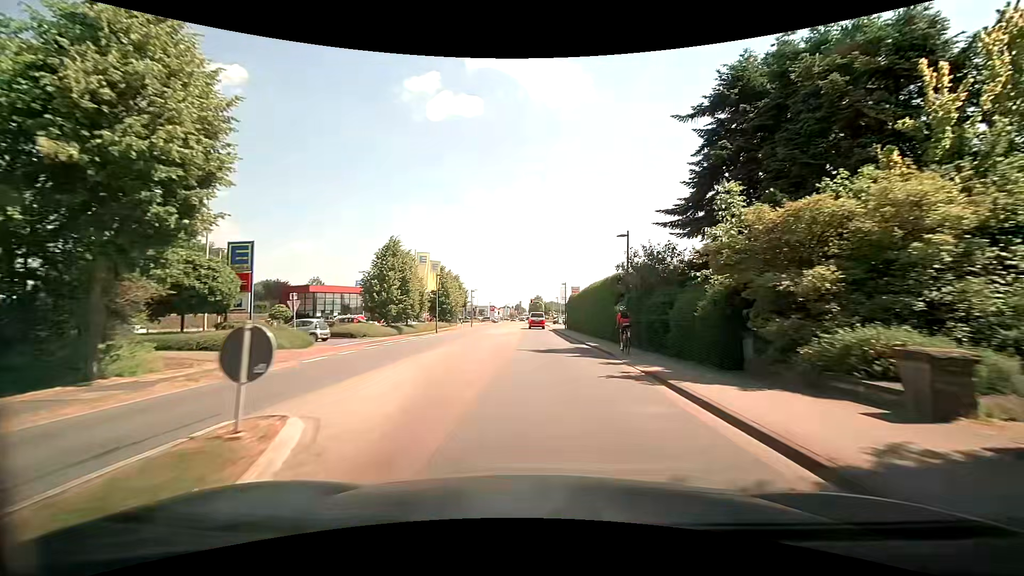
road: secondary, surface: asphalt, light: Day
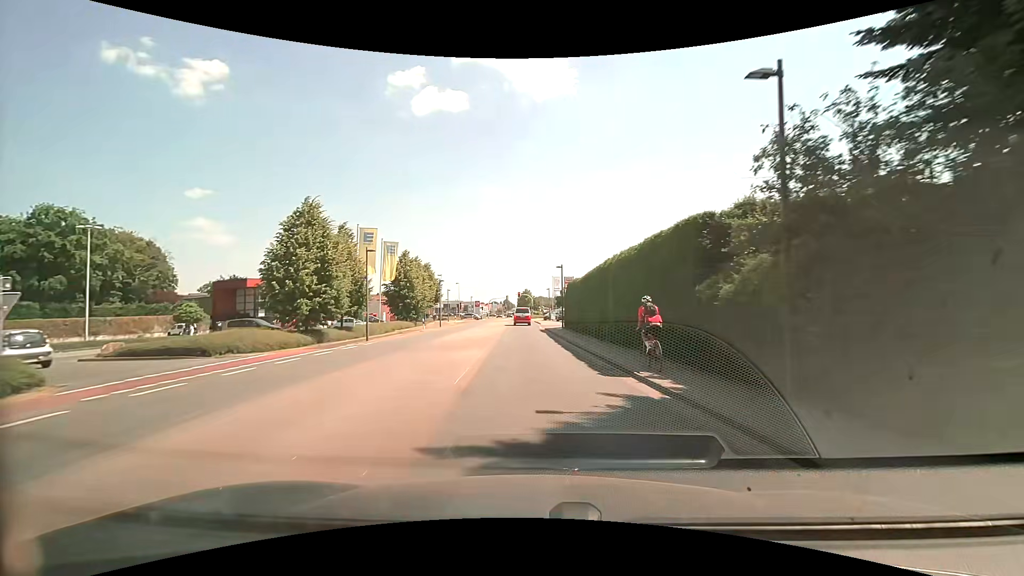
(+0.2, +15.1) m; +2°
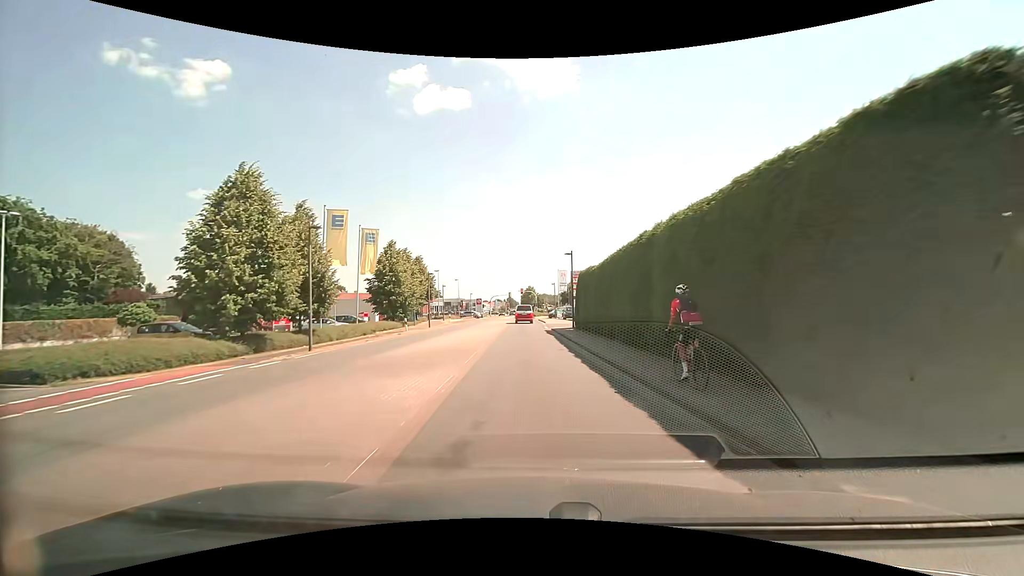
(-0.1, +7.4) m; -1°
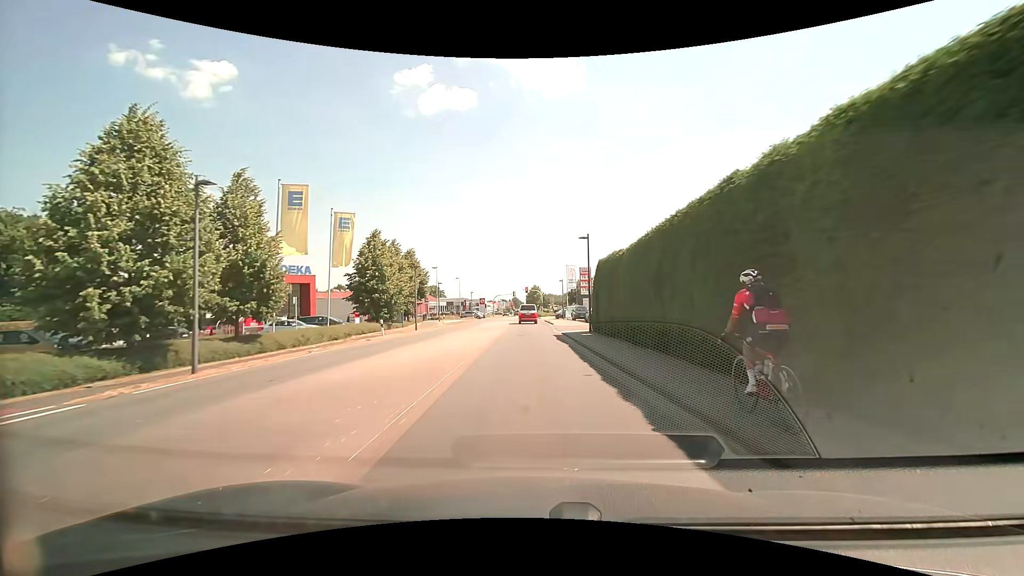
(-0.1, +7.2) m; -1°
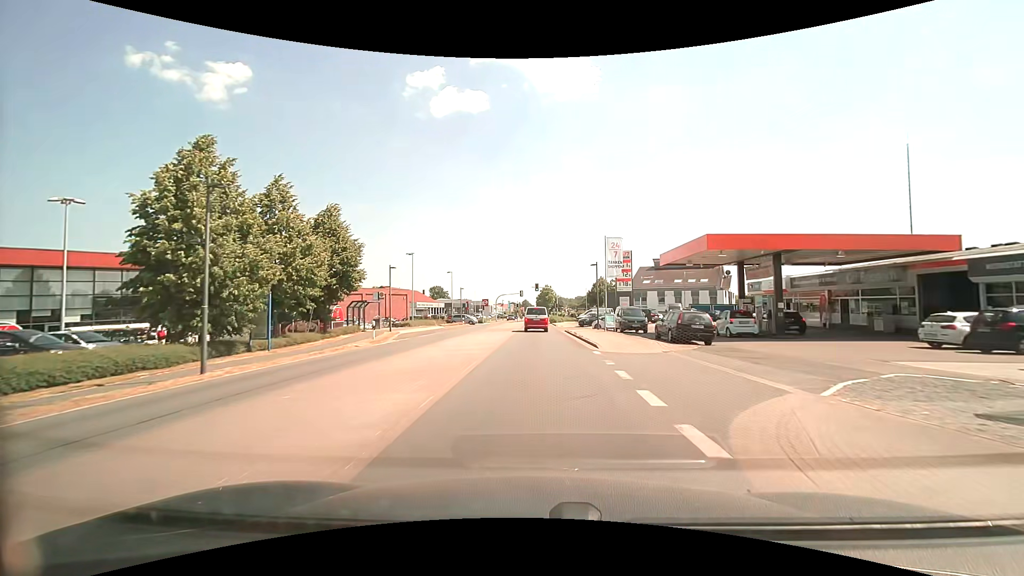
(-0.2, +26.0) m; -1°
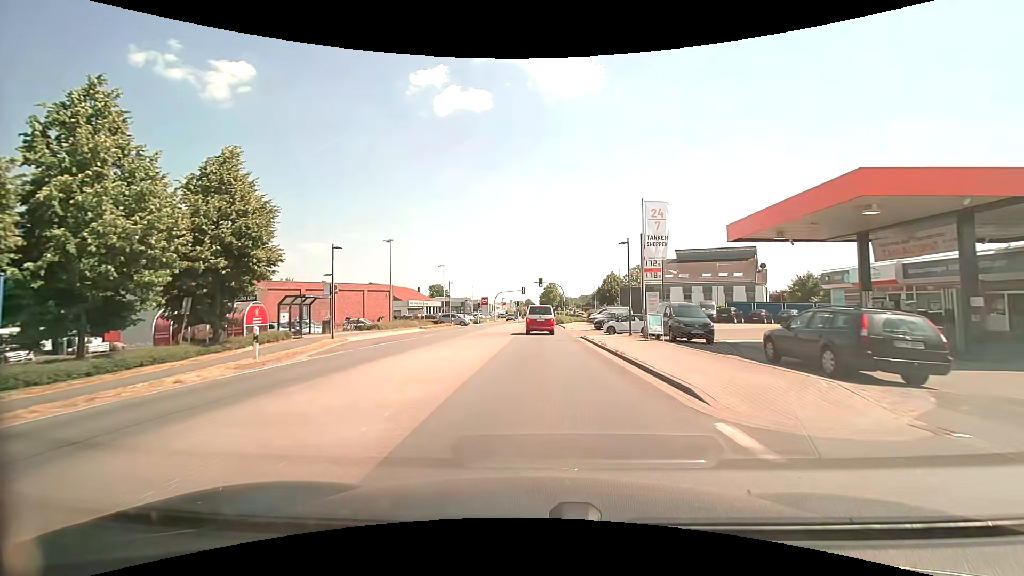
(0.0, +11.6) m; 0°
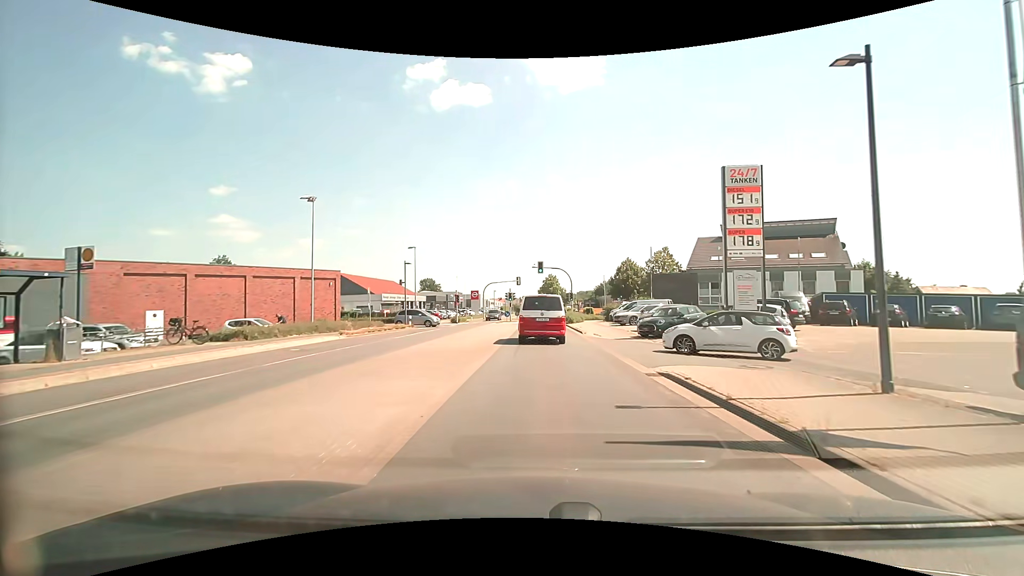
(0.0, +19.0) m; +1°
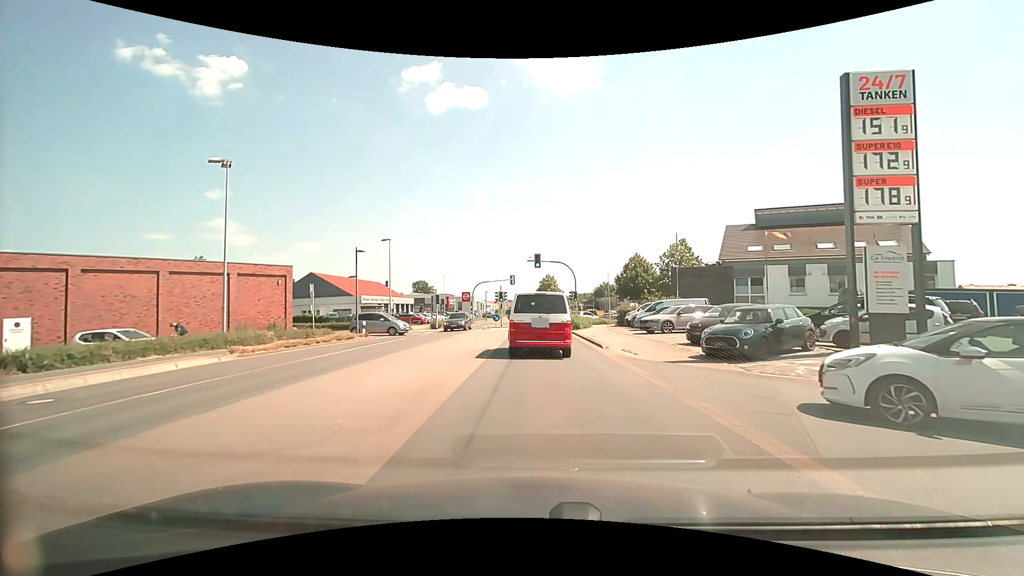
(0.0, +9.7) m; 0°
(0, +10) (0, +20) (0, +30) (0, +40) (0, +50) (0, +60) (0, +70) (0, +80) (0, +90) (0, +100) m
